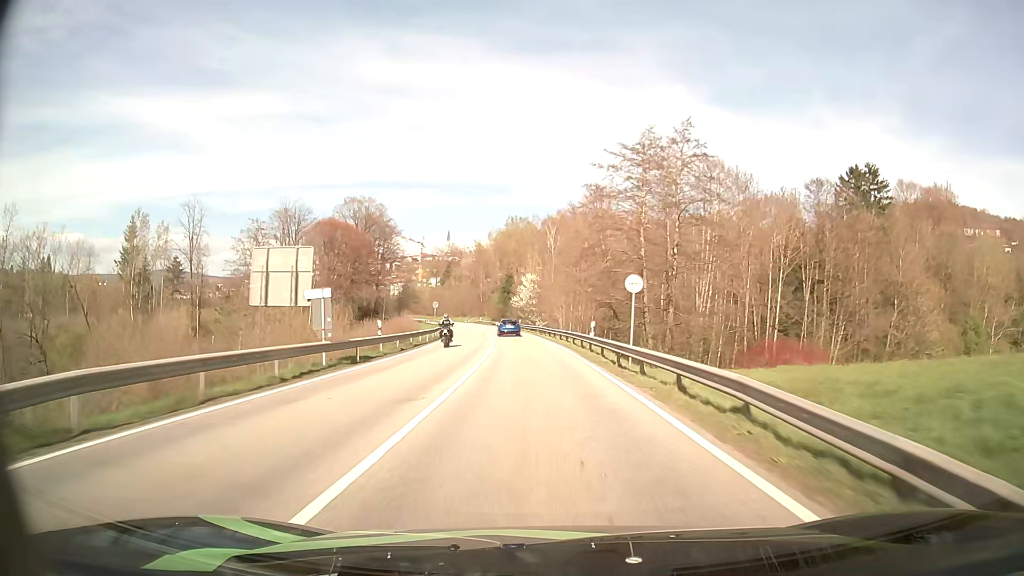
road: secondary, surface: asphalt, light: Day
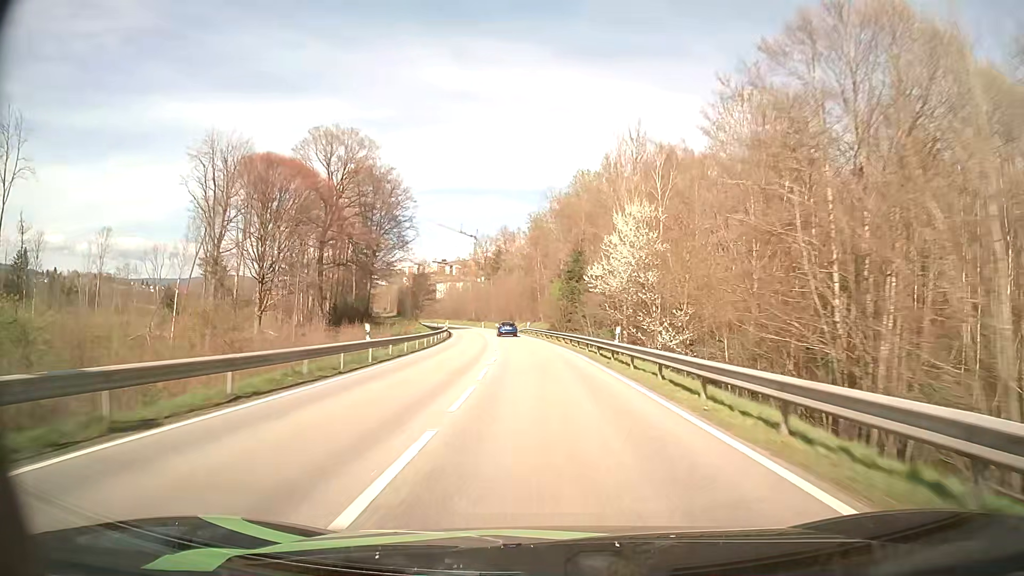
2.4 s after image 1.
(-3.4, +56.3) m; -6°
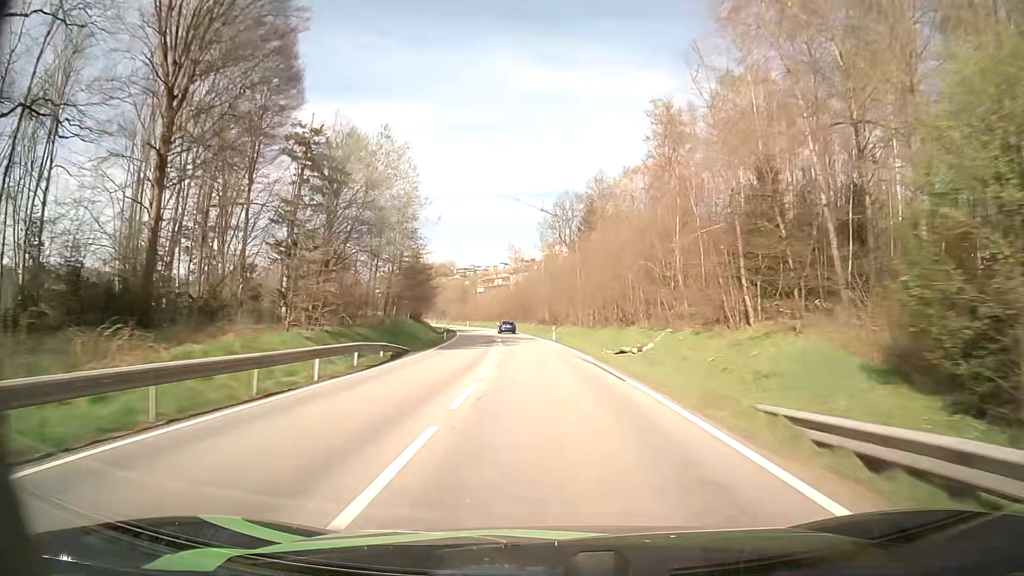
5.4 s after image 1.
(-5.0, +71.7) m; -8°
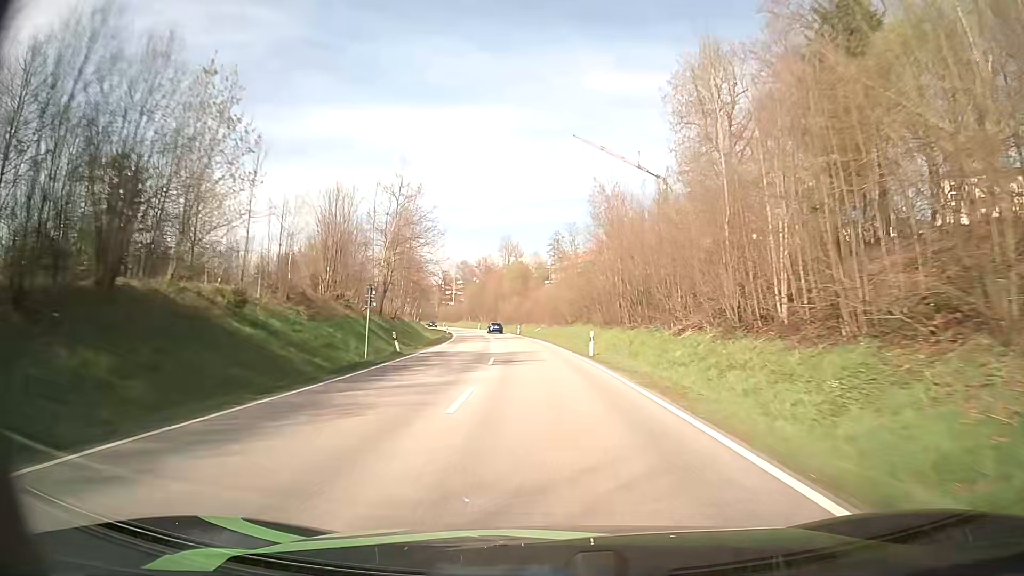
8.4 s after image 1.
(-4.8, +72.2) m; -7°
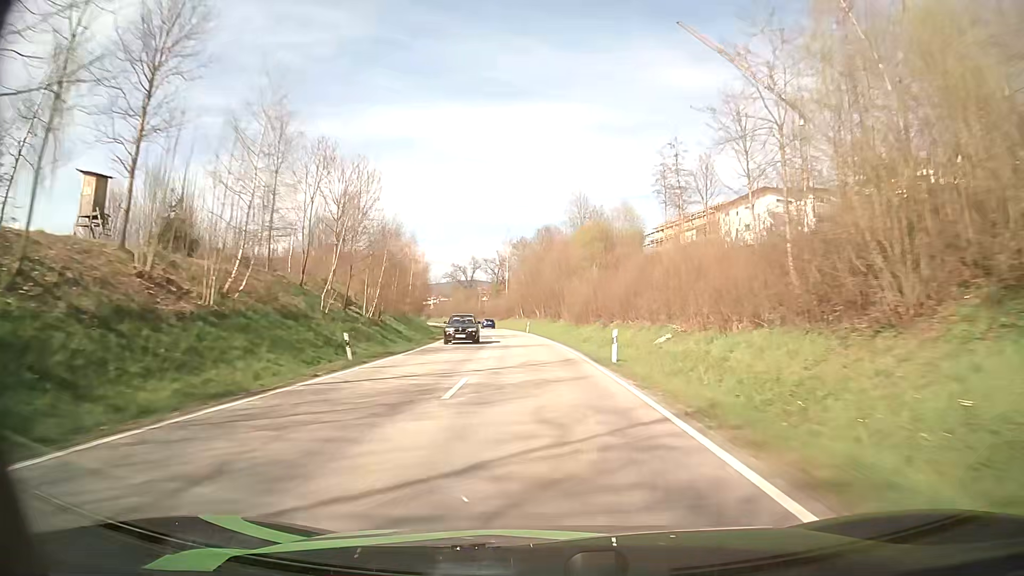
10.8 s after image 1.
(-3.0, +58.5) m; -6°
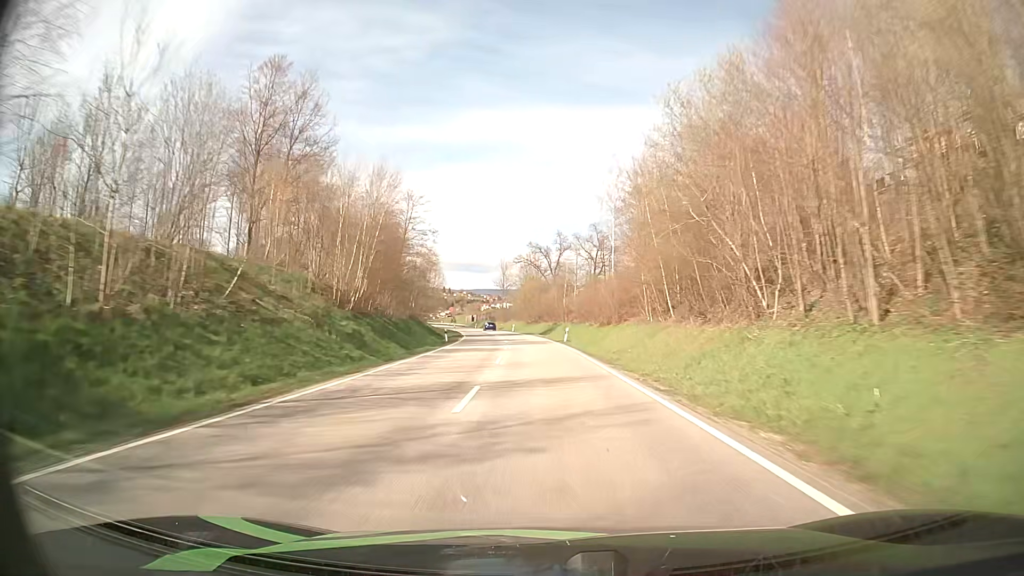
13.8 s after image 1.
(-5.3, +73.2) m; -8°
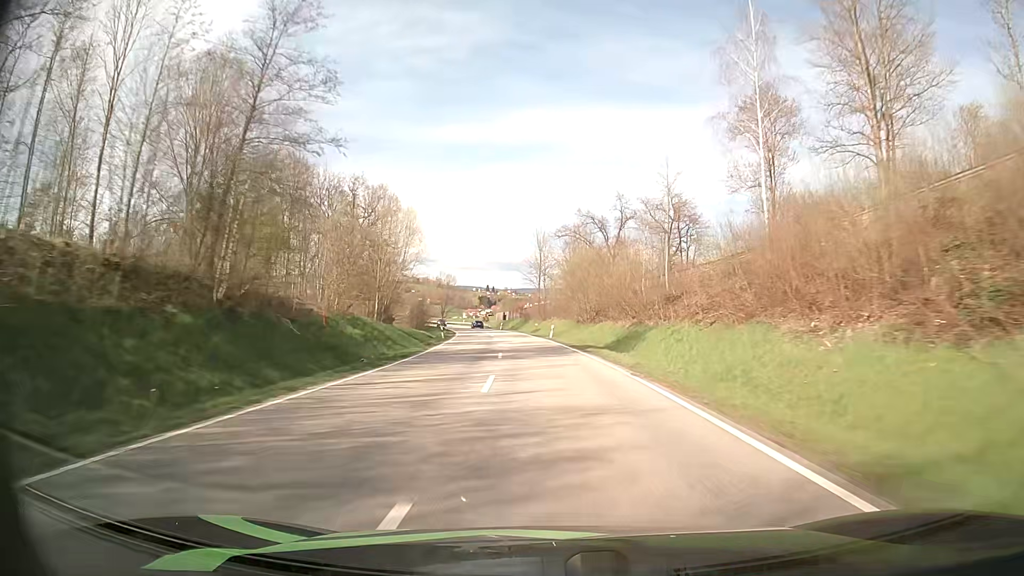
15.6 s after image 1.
(-1.7, +45.3) m; -4°
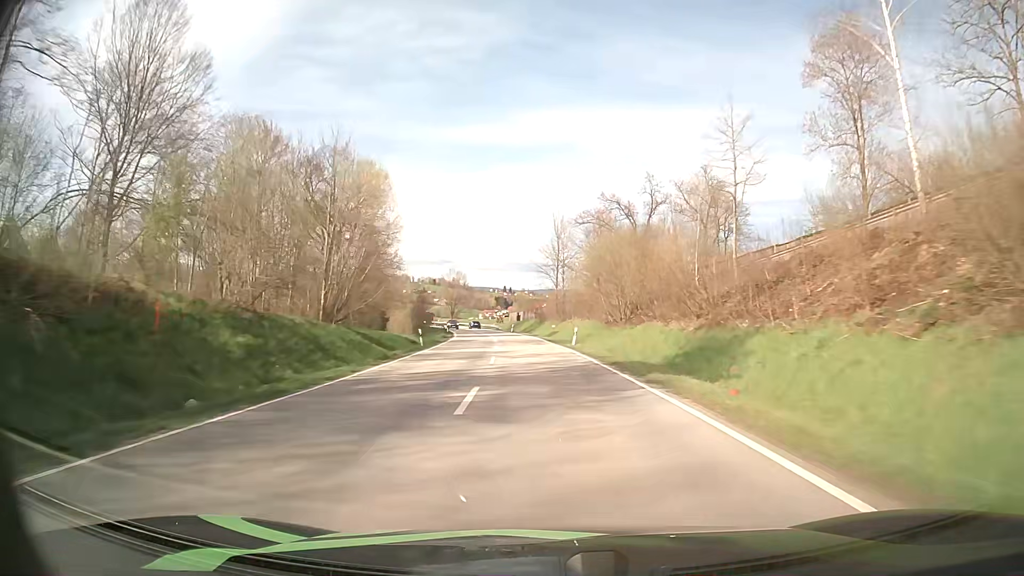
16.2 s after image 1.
(-0.1, +15.1) m; -1°
(0, +10) (0, +20) (-1, +30) (-1, +40) (-2, +50) (-3, +60) (-4, +70) (-6, +80) (-7, +90) (-9, +99) m
